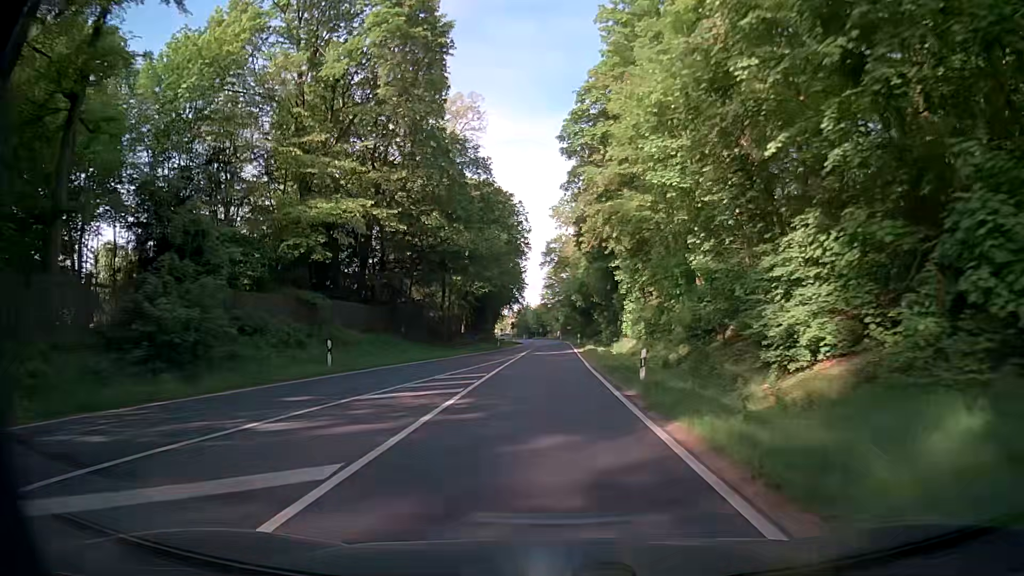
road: secondary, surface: asphalt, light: Day
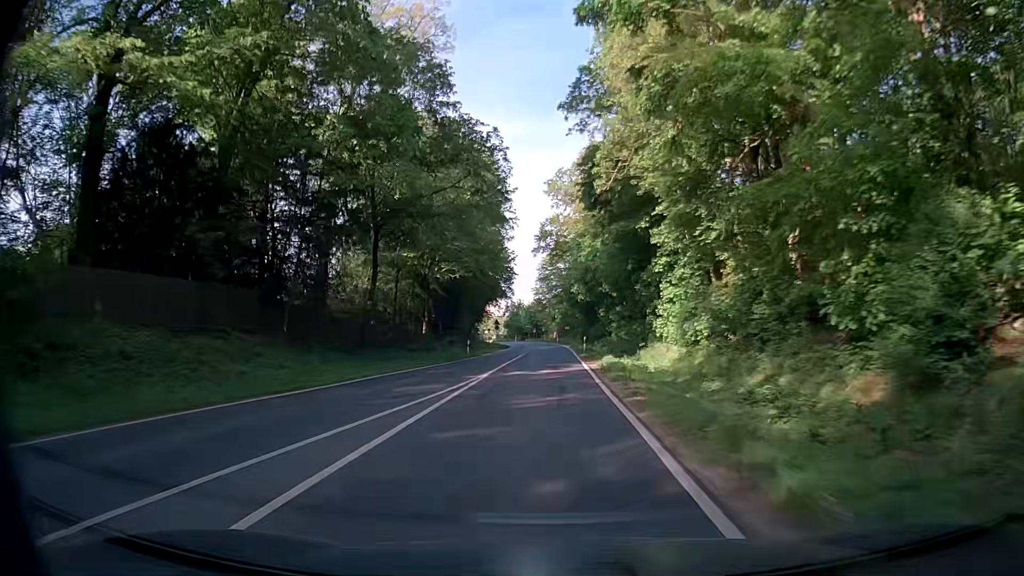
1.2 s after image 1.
(-0.1, +21.1) m; 0°
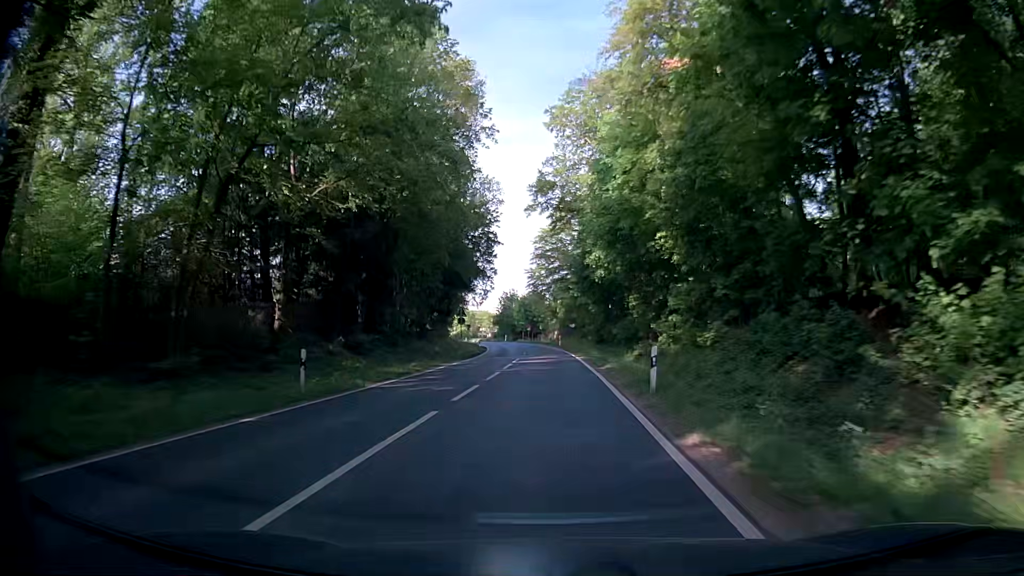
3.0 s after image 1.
(-0.2, +31.6) m; -3°
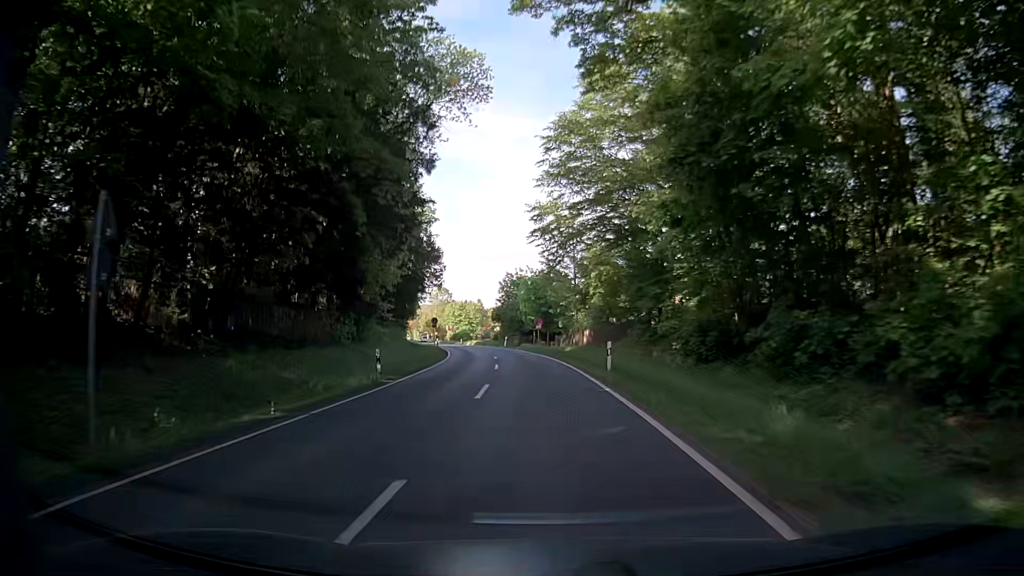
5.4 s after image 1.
(+1.2, +42.0) m; +1°
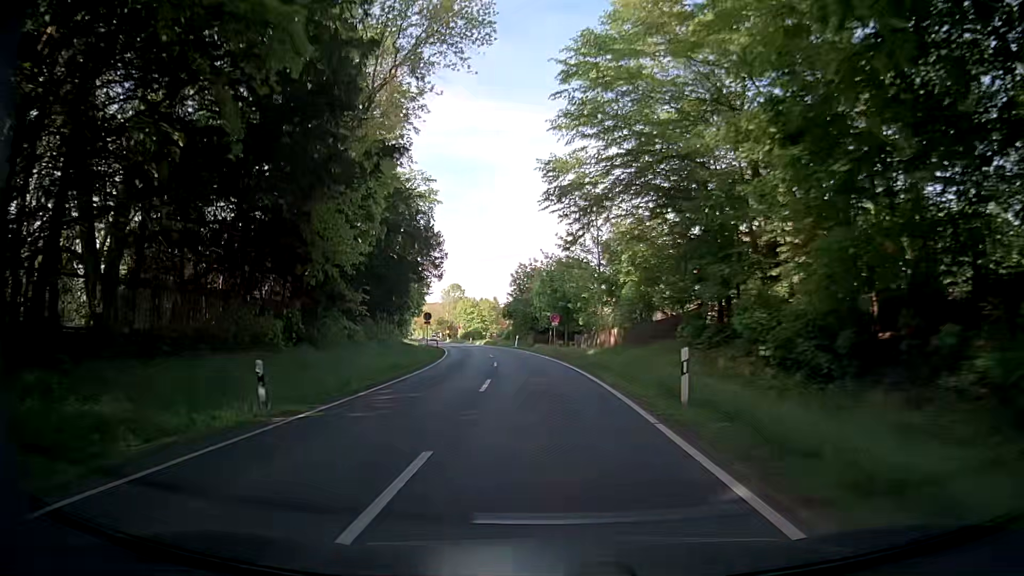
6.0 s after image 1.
(-0.1, +10.5) m; -1°
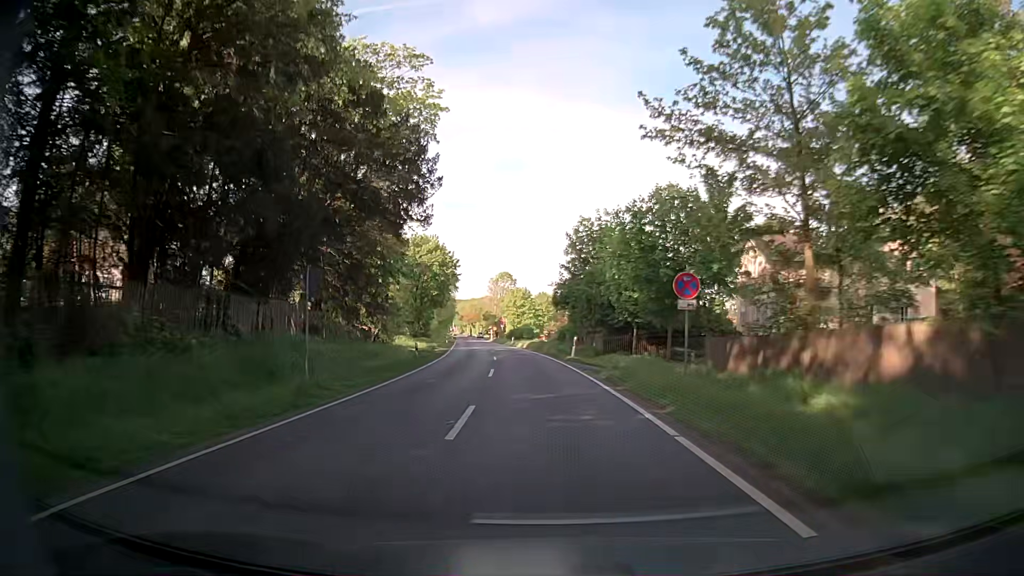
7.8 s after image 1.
(-1.7, +31.3) m; -5°
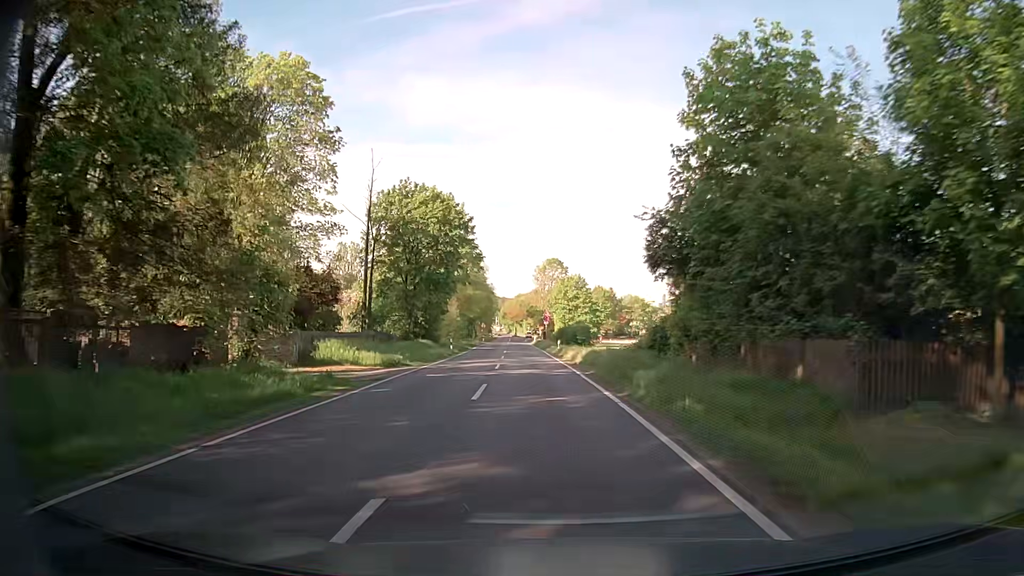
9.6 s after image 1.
(-1.8, +31.0) m; -6°
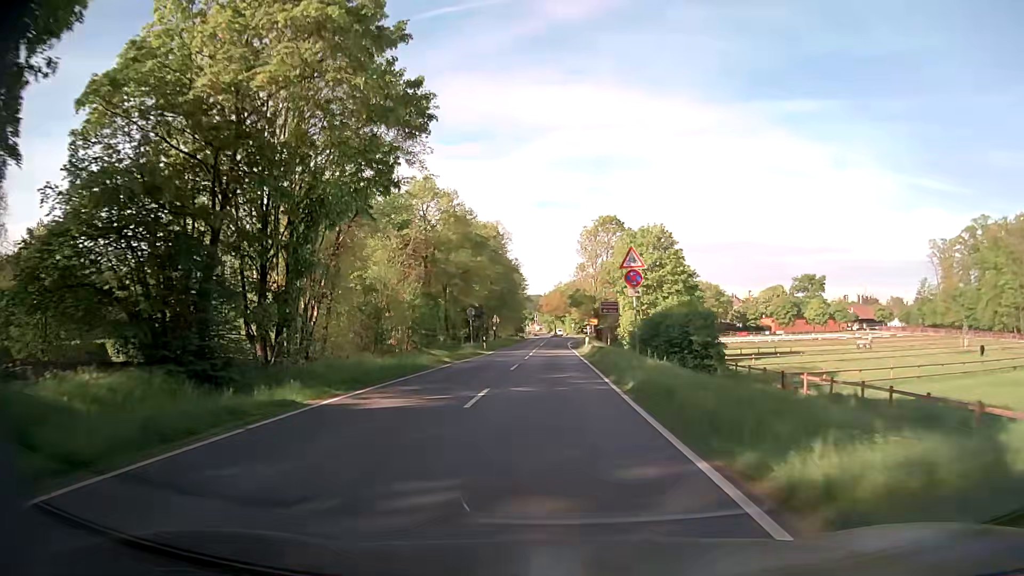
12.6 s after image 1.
(-1.8, +49.3) m; -4°
(0, +10) (0, +20) (0, +30) (0, +40) (0, +50) (0, +60) (0, +70) (0, +80) (0, +90) (+1, +100) m
